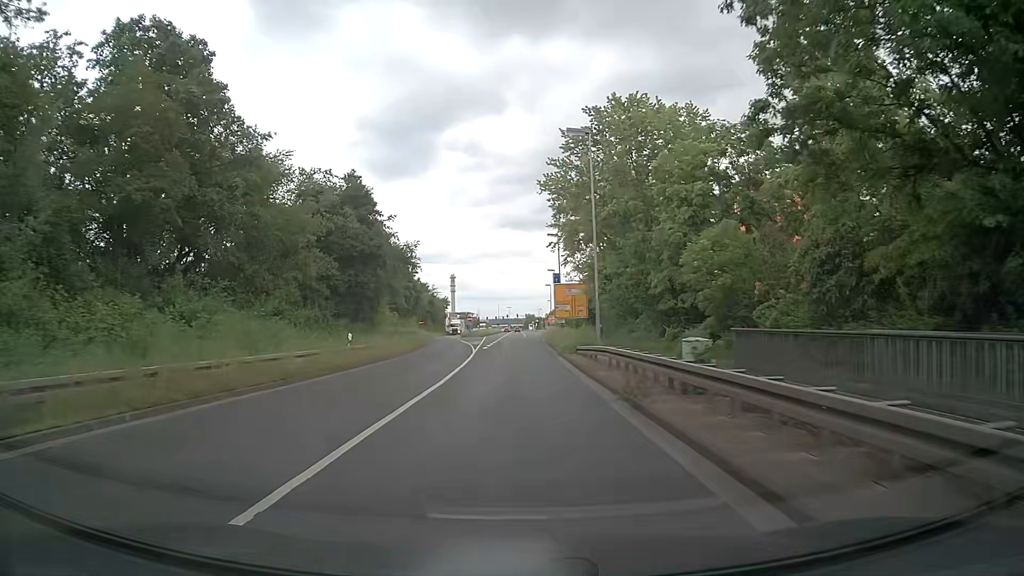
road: primary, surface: asphalt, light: Day
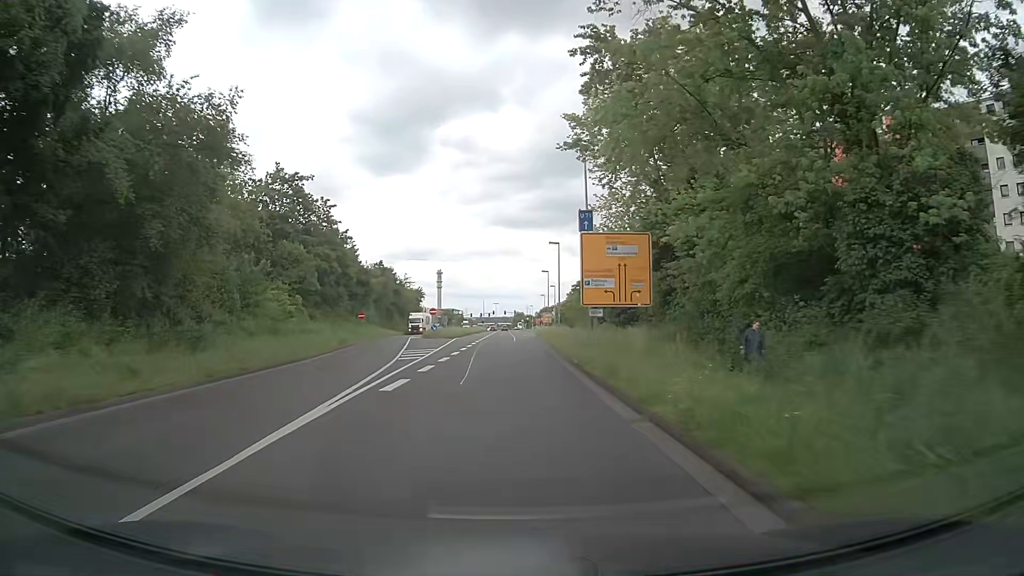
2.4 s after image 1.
(+0.1, +32.3) m; +1°
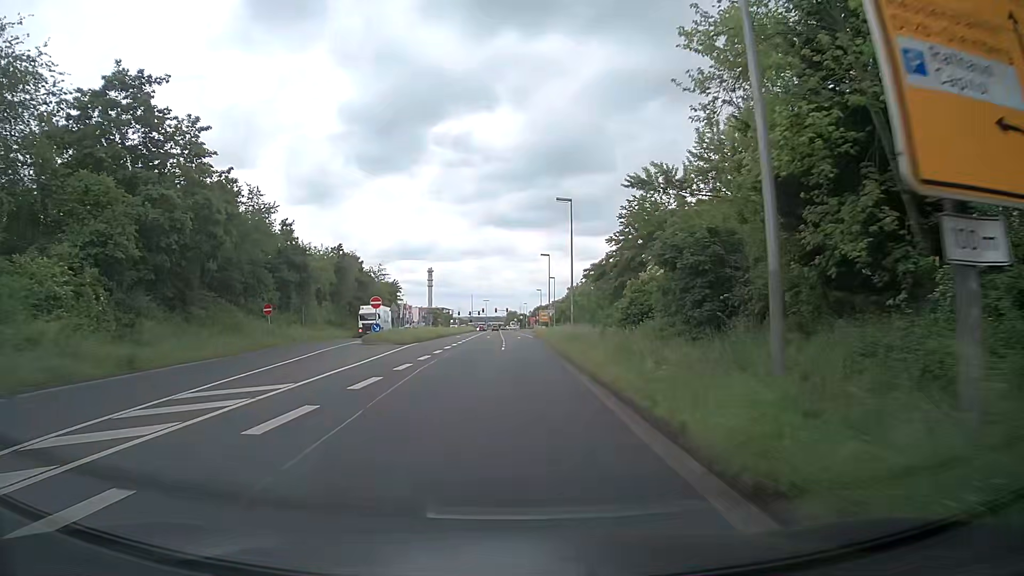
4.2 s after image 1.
(+0.1, +24.2) m; 0°
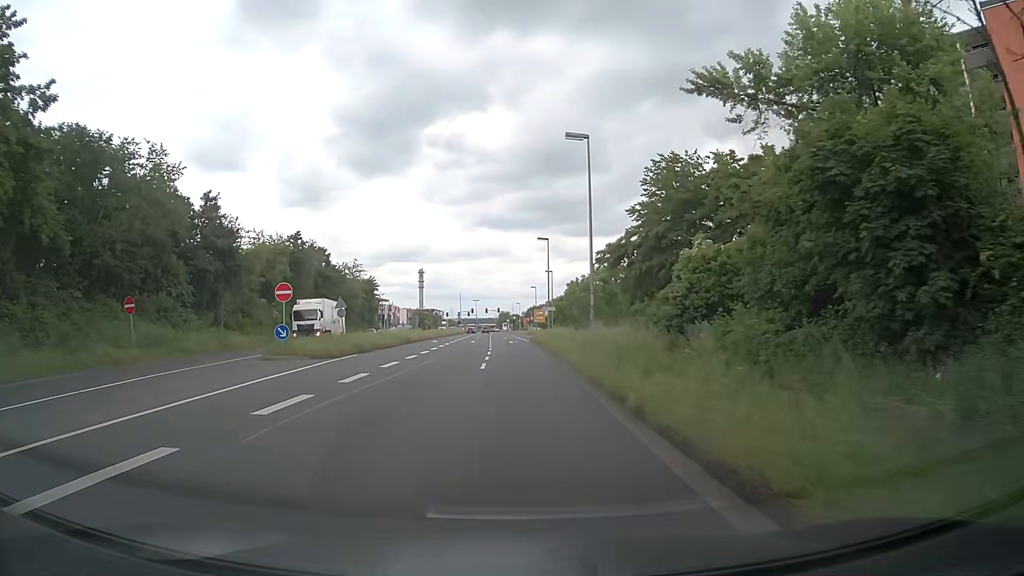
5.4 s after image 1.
(+0.2, +16.1) m; +1°
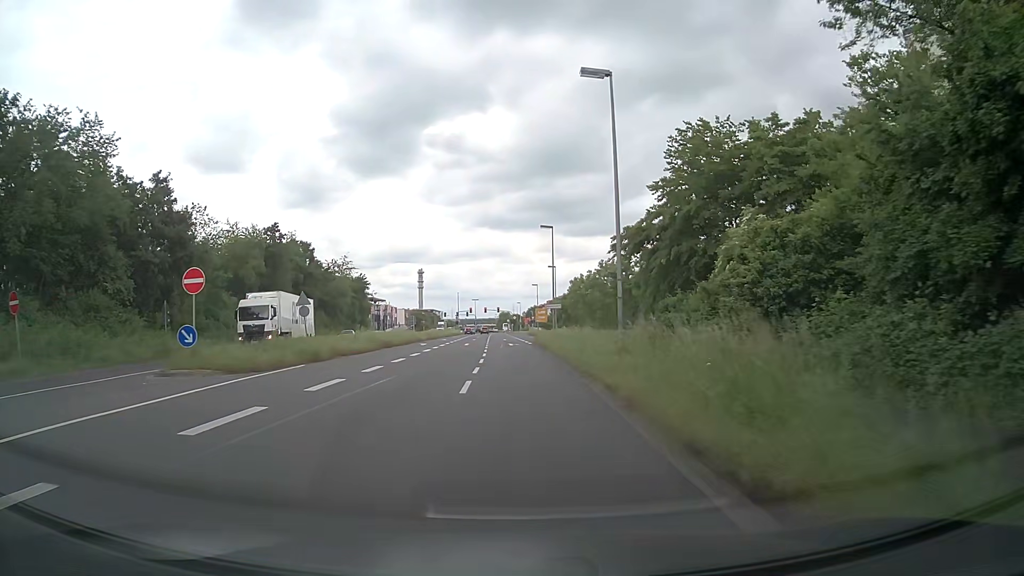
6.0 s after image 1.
(0.0, +8.0) m; 0°
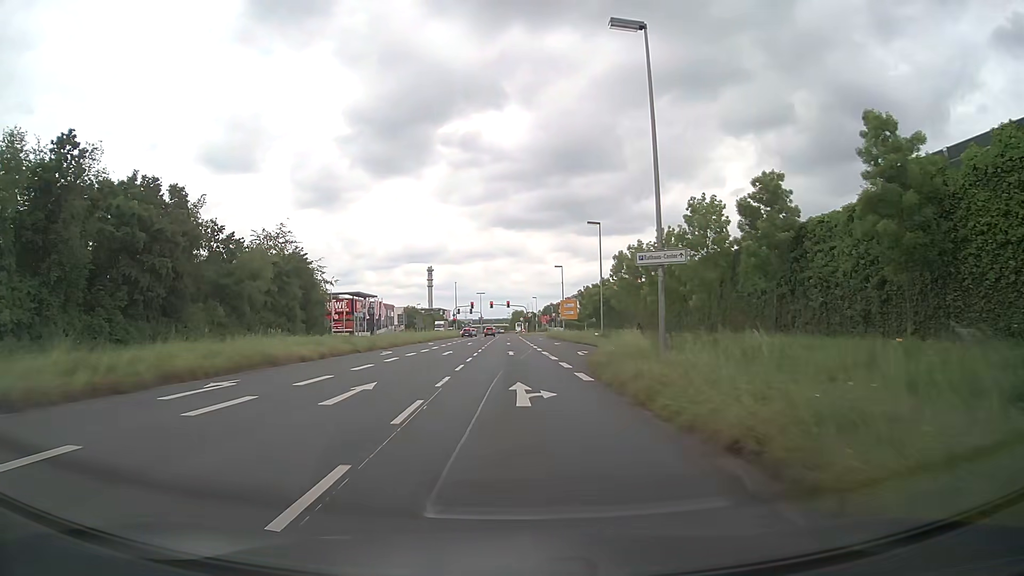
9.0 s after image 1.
(-0.3, +40.3) m; -1°
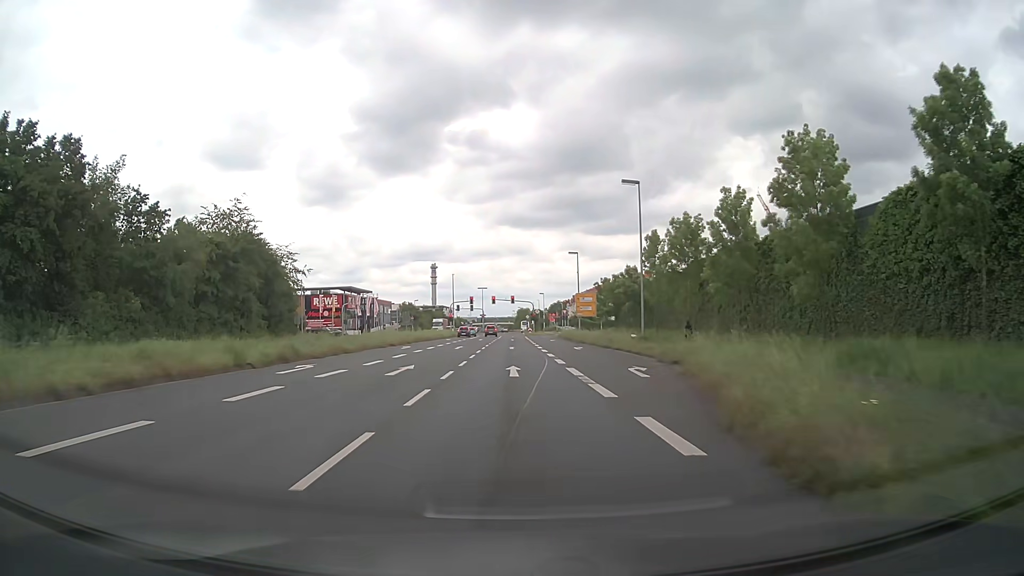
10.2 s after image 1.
(0.0, +16.1) m; 0°
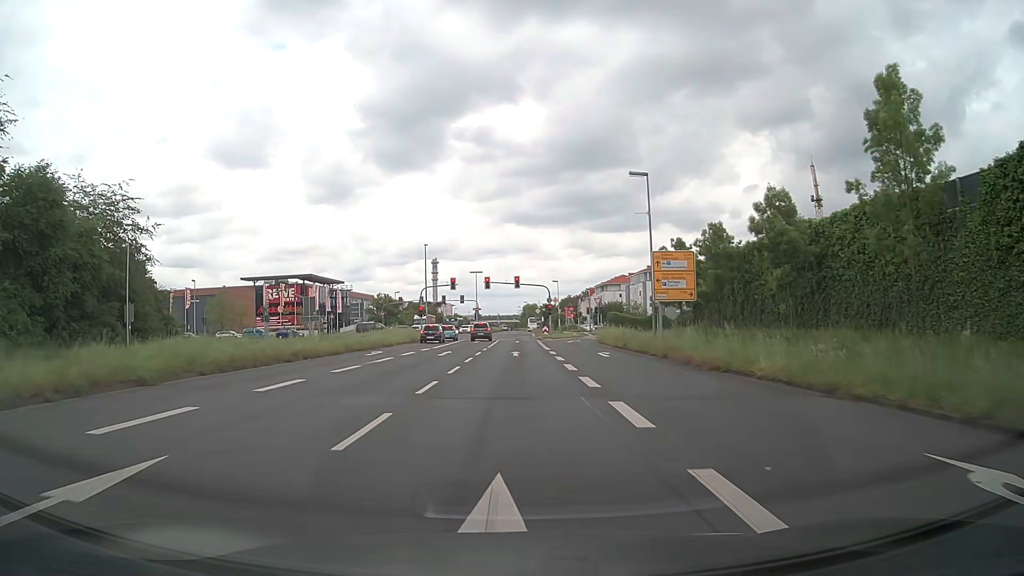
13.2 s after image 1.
(-0.2, +40.2) m; -1°
(0, +10) (0, +20) (0, +30) (0, +40) (0, +50) (0, +60) (0, +70) (+1, +80) (+1, +90) (+1, +100) m
